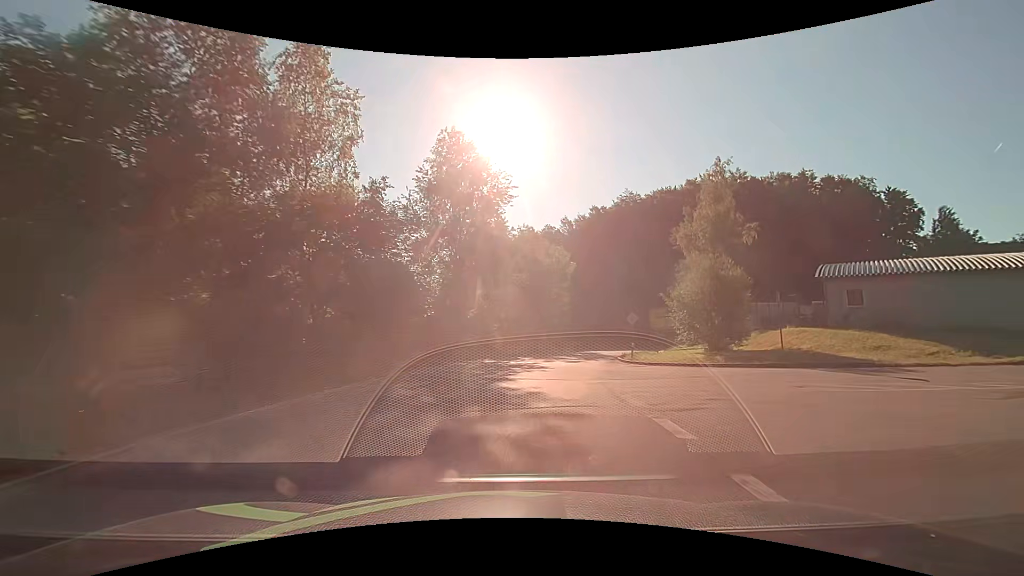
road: tertiary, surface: asphalt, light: Day
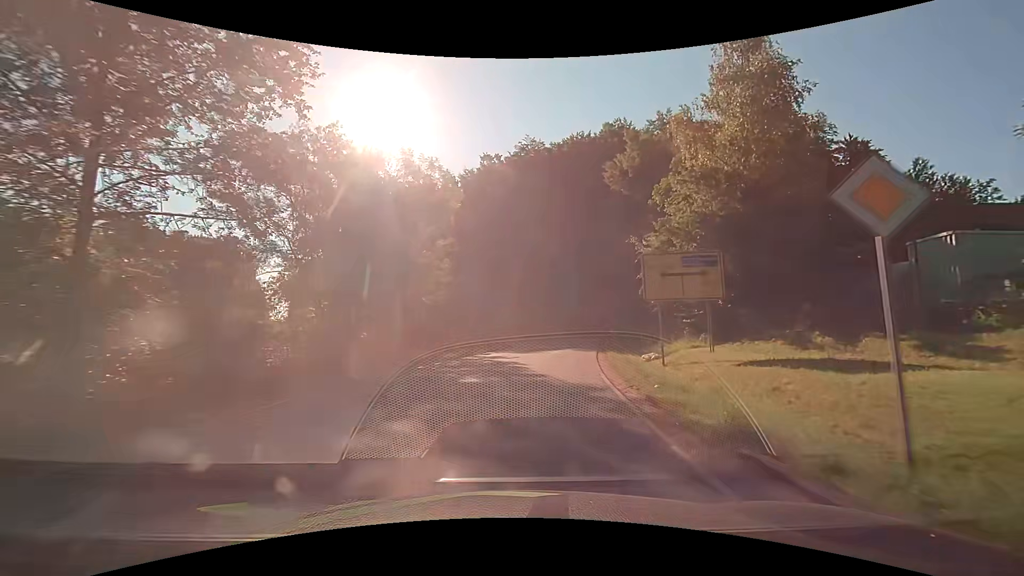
(+3.3, +27.7) m; +13°
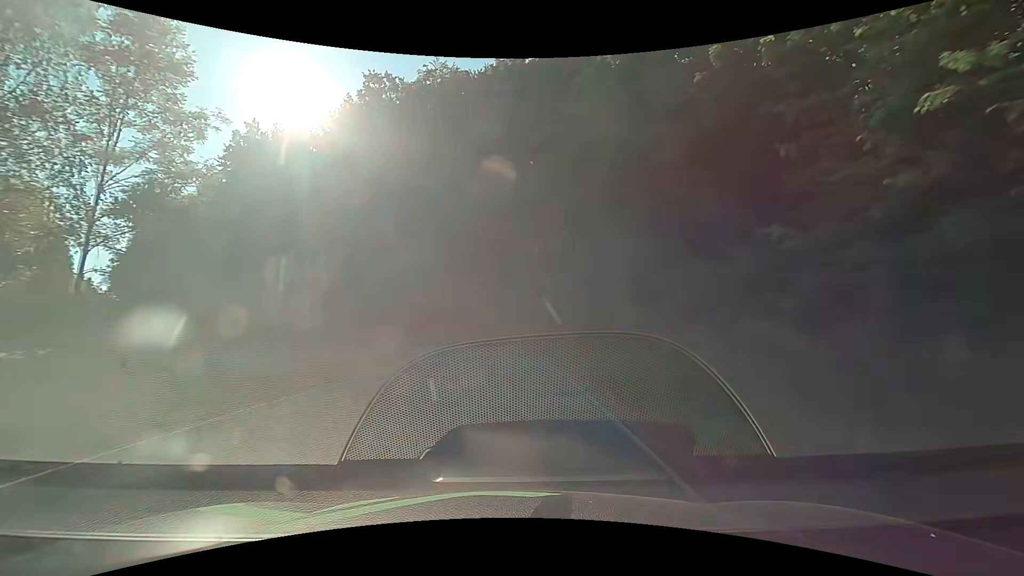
(+2.5, +24.7) m; +10°
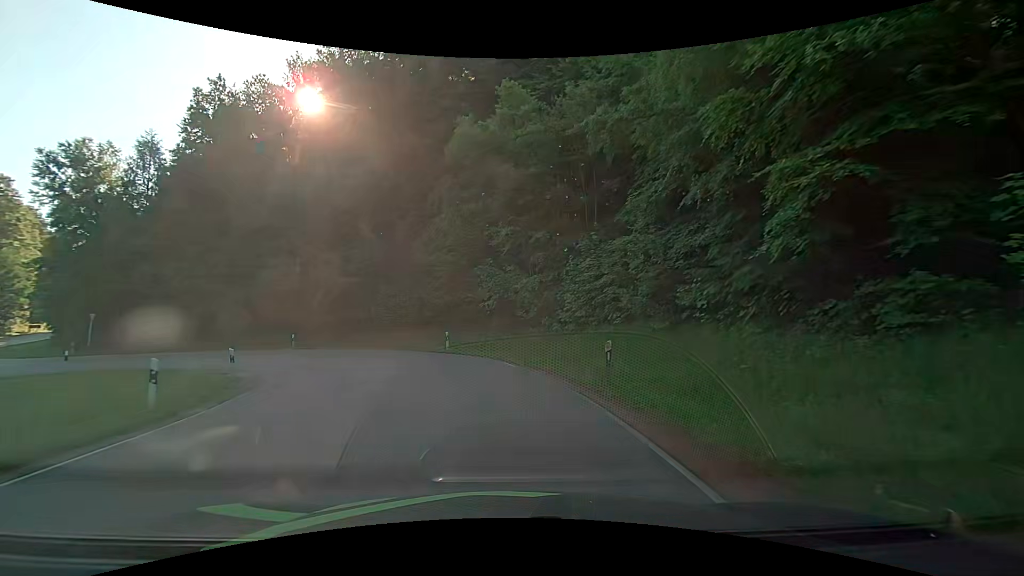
(+0.1, +11.4) m; -1°
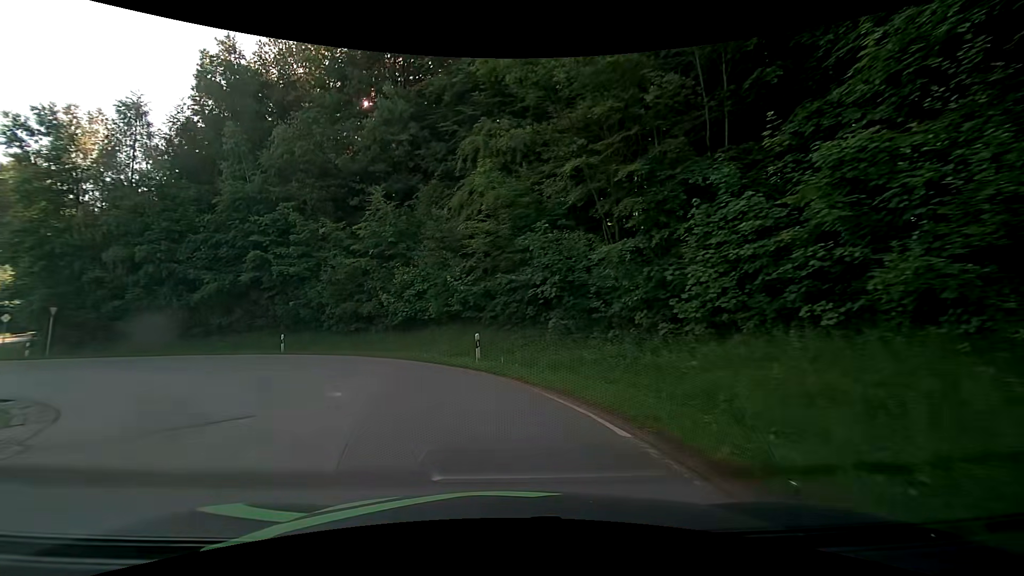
(-0.2, +10.3) m; -5°
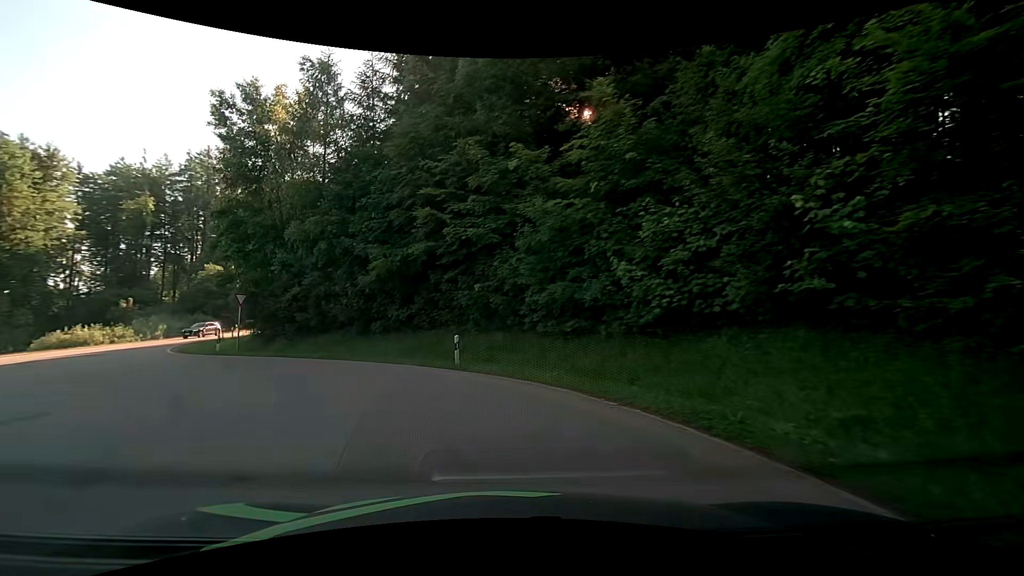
(-2.6, +13.5) m; -26°
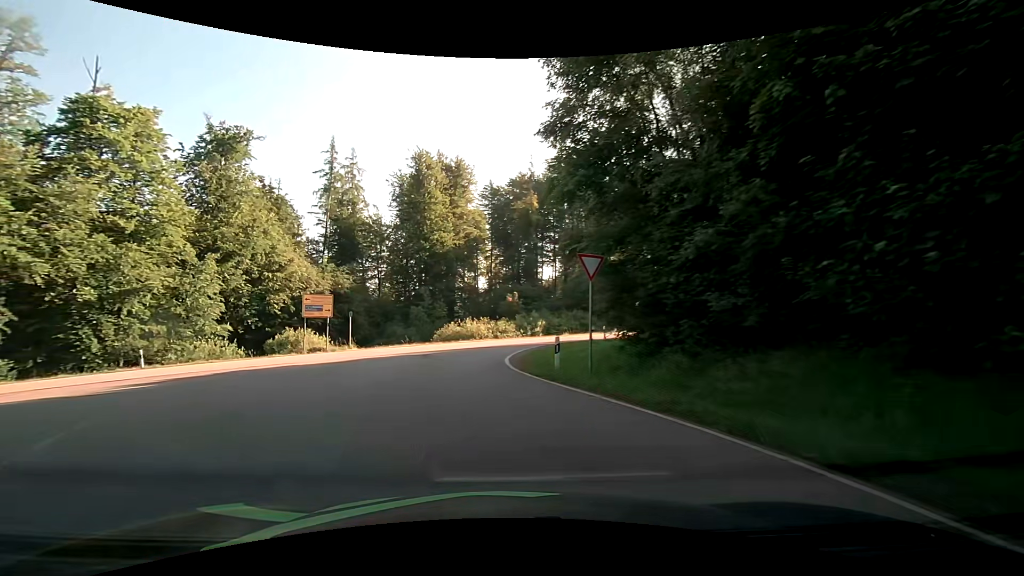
(-6.1, +16.5) m; -41°
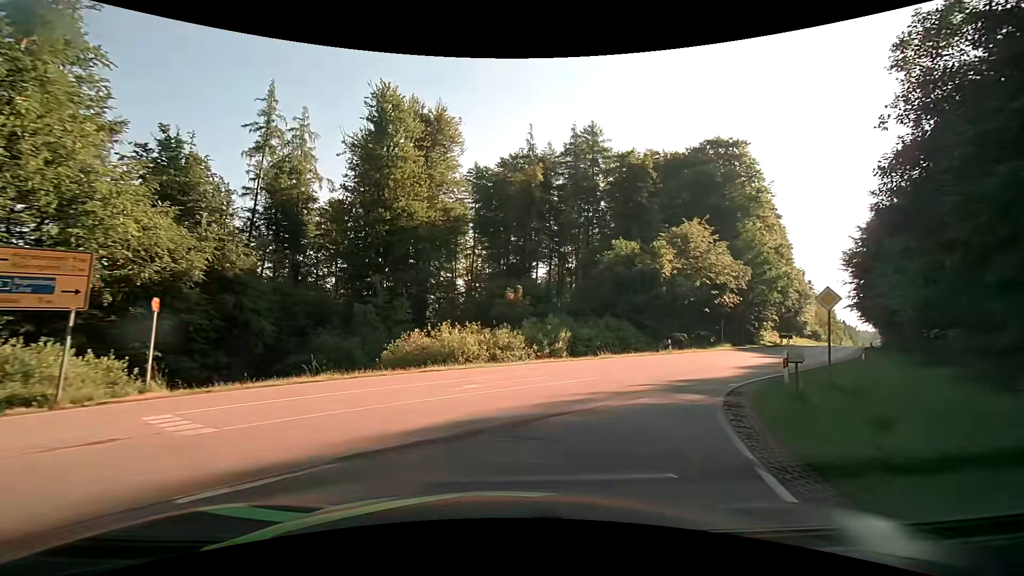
(-2.1, +20.7) m; 0°
